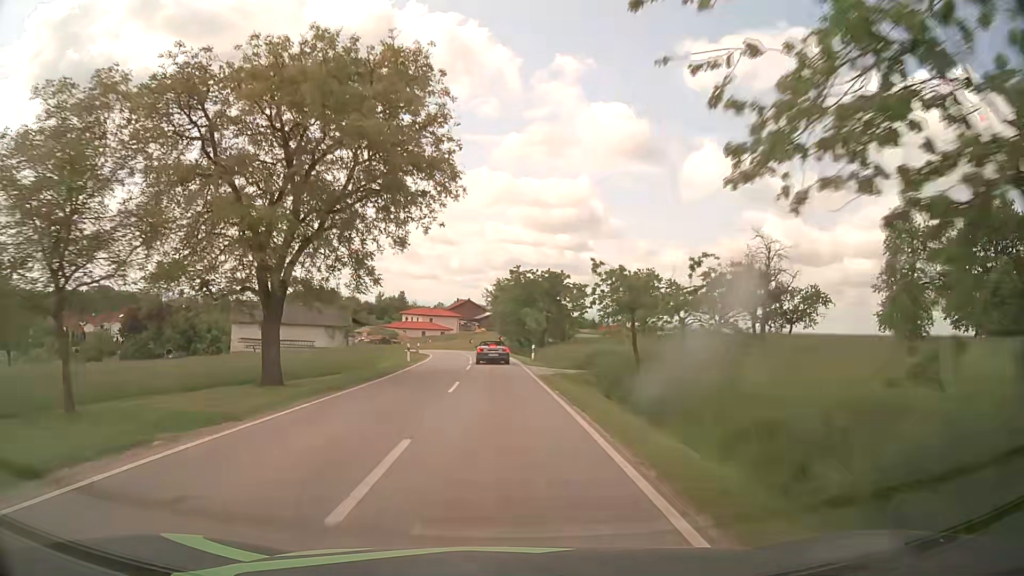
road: tertiary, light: Day
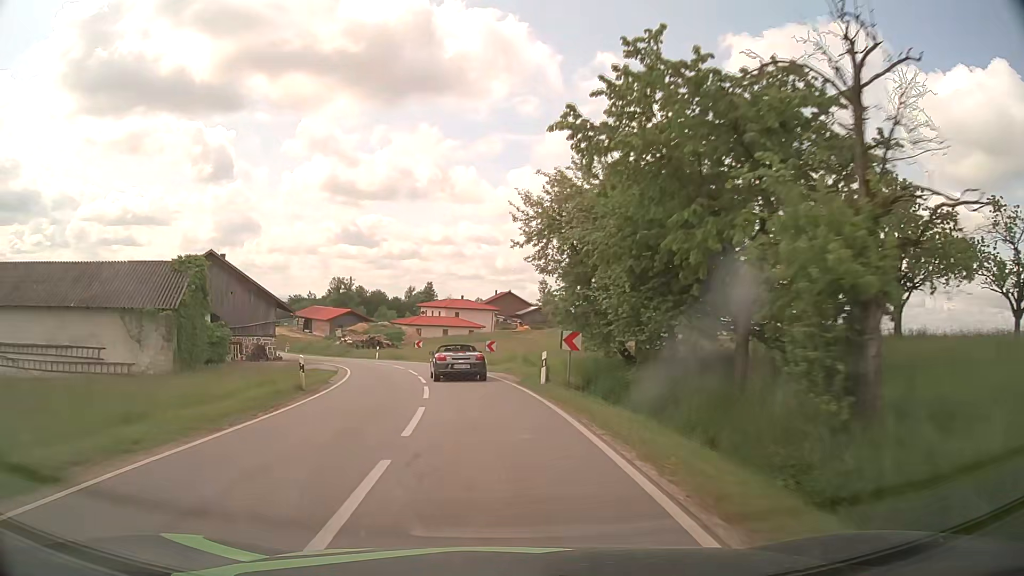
(-0.8, +43.1) m; -4°
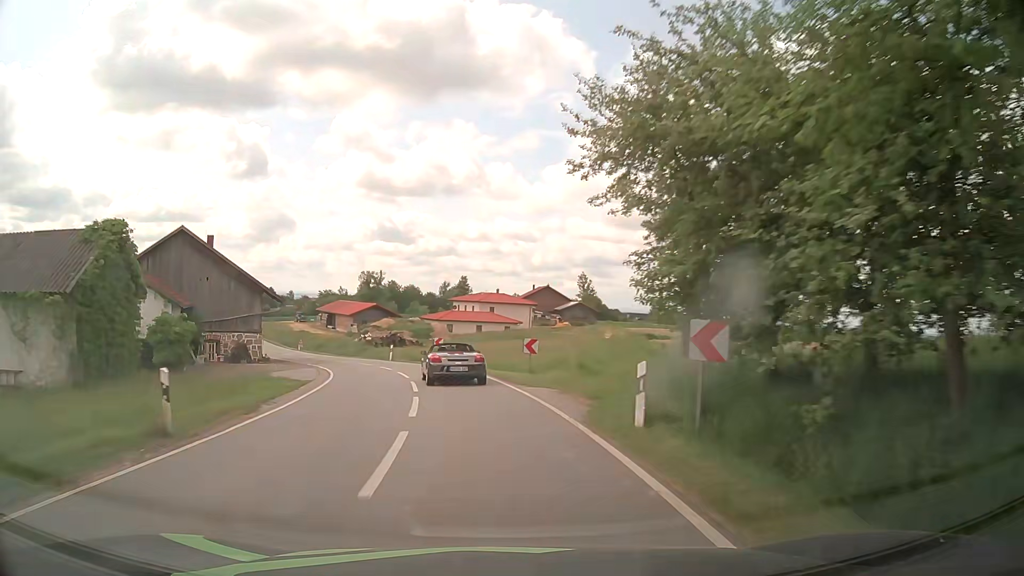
(-0.2, +9.6) m; -3°
(0, +10) (-2, +20) (-4, +30) (-7, +39) (-11, +48) (-16, +57) (-20, +66) (-25, +75) (-30, +84) (-34, +93) m
